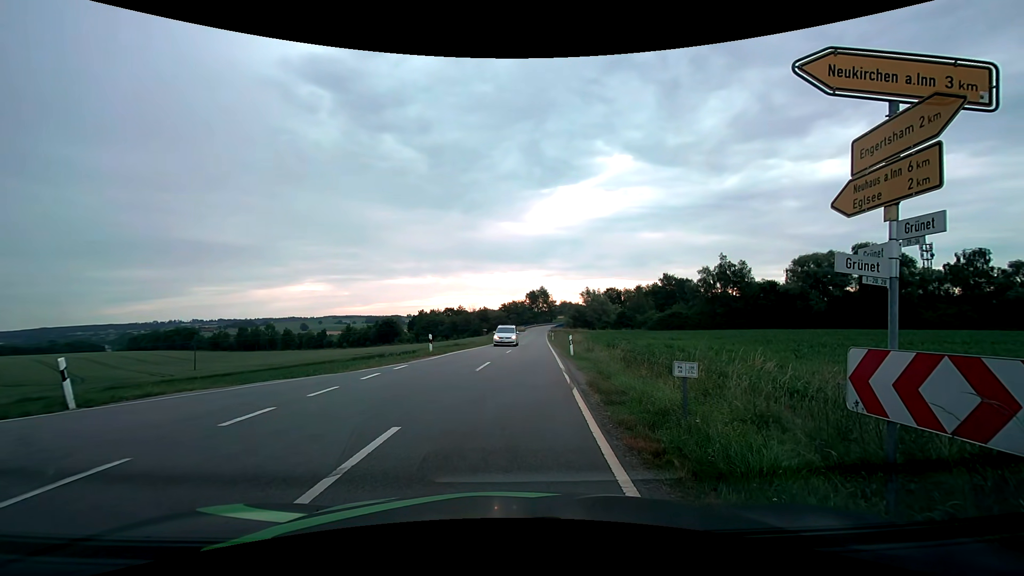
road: tertiary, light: Day
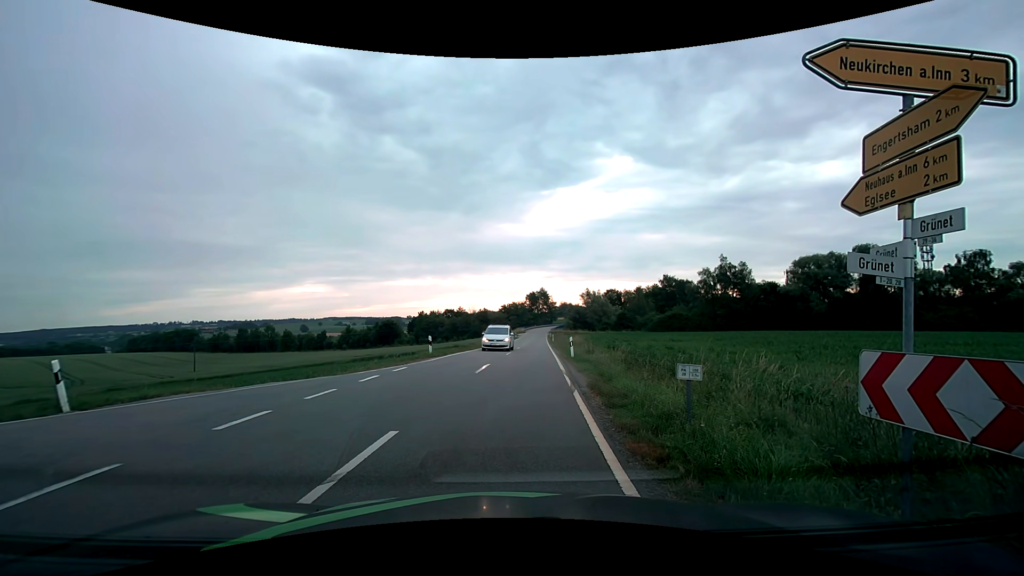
(0.0, +0.2) m; 0°
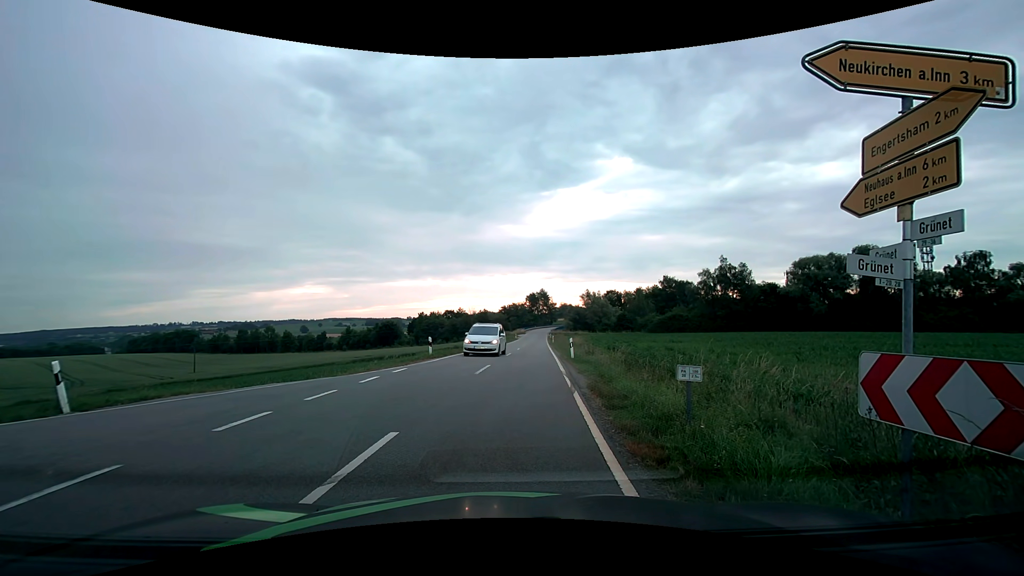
(0.0, 0.0) m; 0°
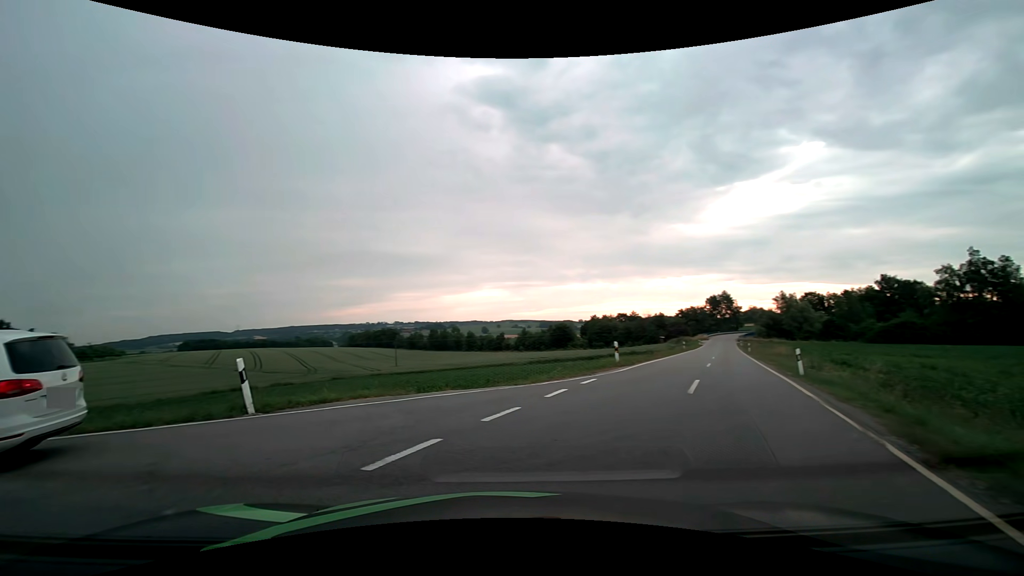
(-0.3, +3.2) m; -18°
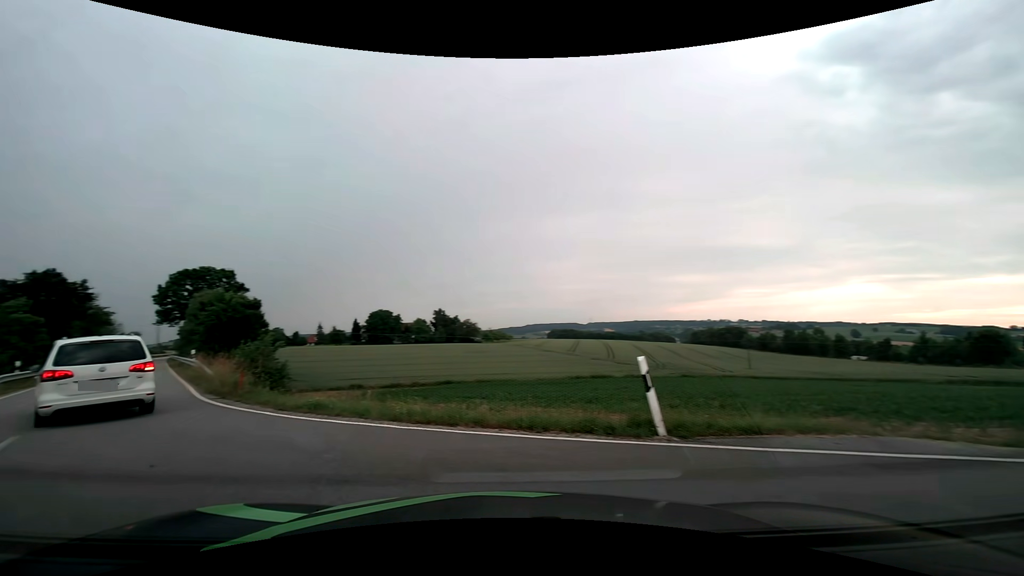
(-1.3, +3.7) m; -38°
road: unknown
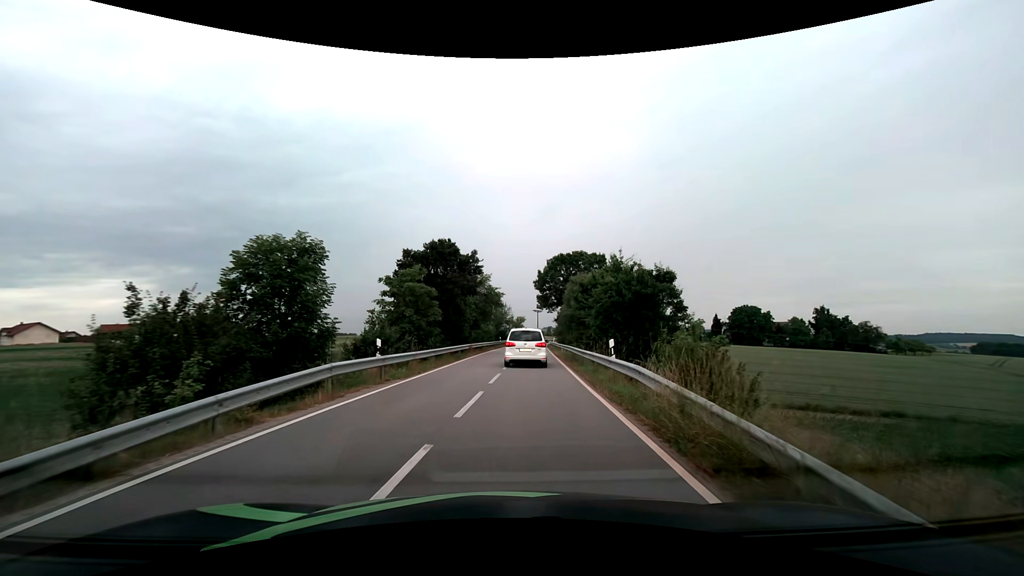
(-10.0, +15.5) m; -39°
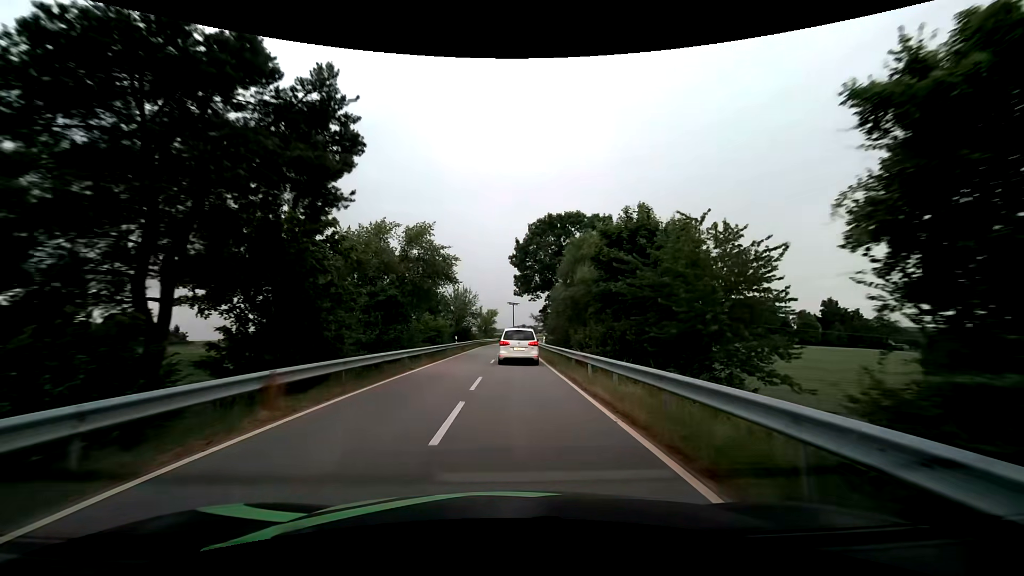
(+1.1, +26.8) m; +3°
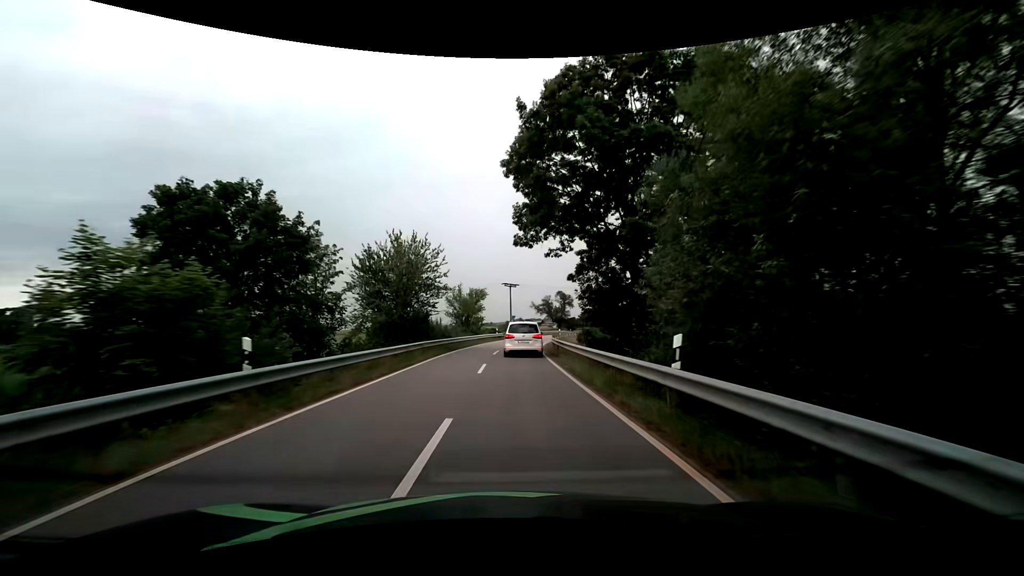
(+0.2, +32.7) m; 0°
(0, +10) (0, +20) (0, +30) (+1, +40) (+2, +50) (+4, +60) (+6, +70) (+8, +79) (+10, +89) (+13, +99) m
